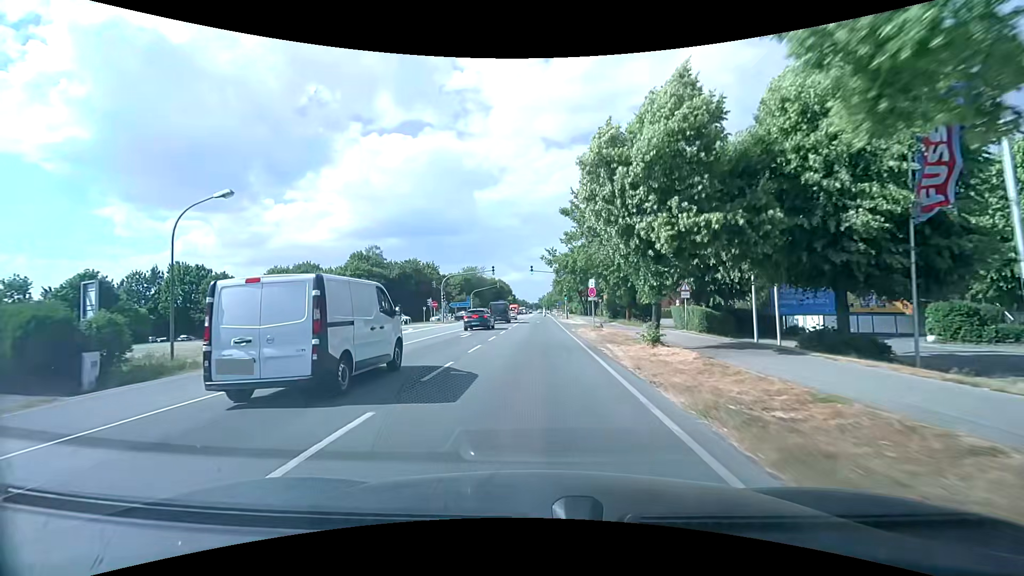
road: secondary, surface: asphalt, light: Day
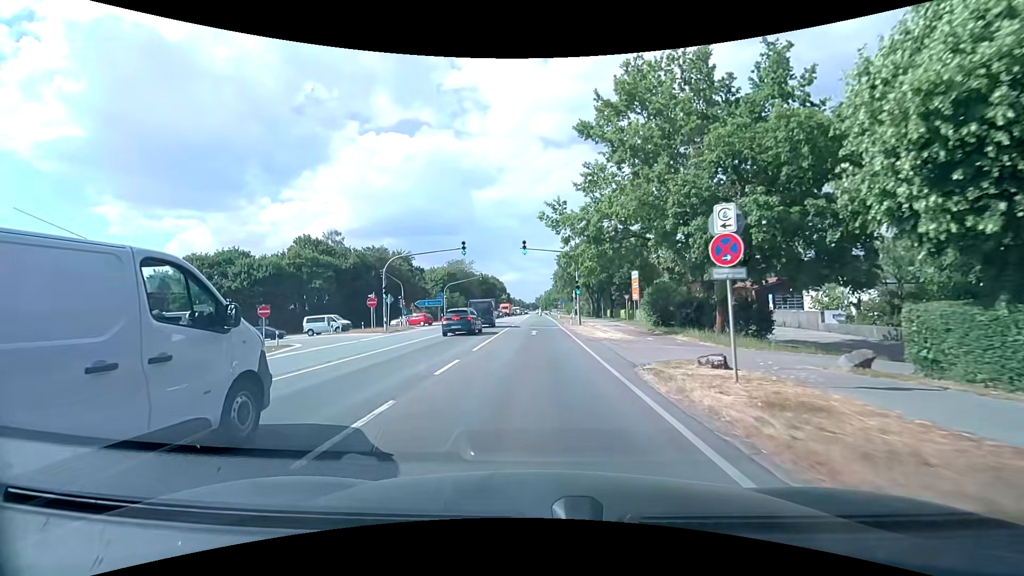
(-0.1, +23.1) m; 0°
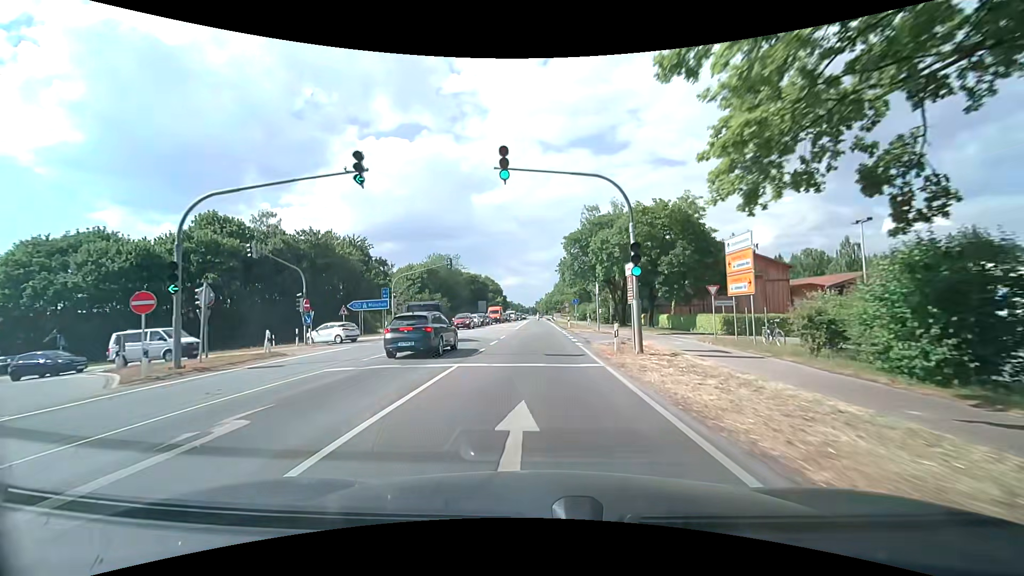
(-0.1, +23.6) m; 0°
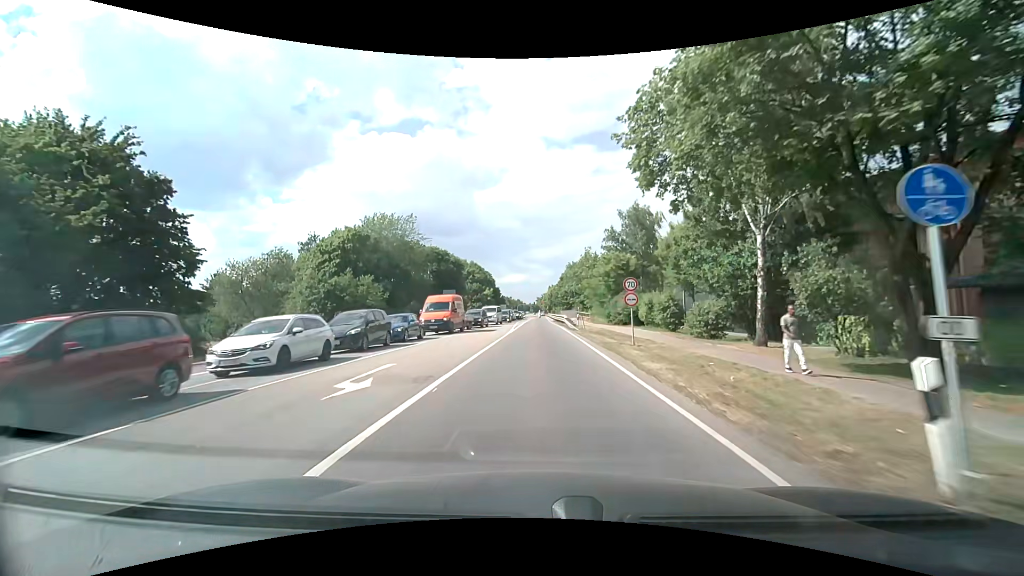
(0.0, +43.3) m; 0°
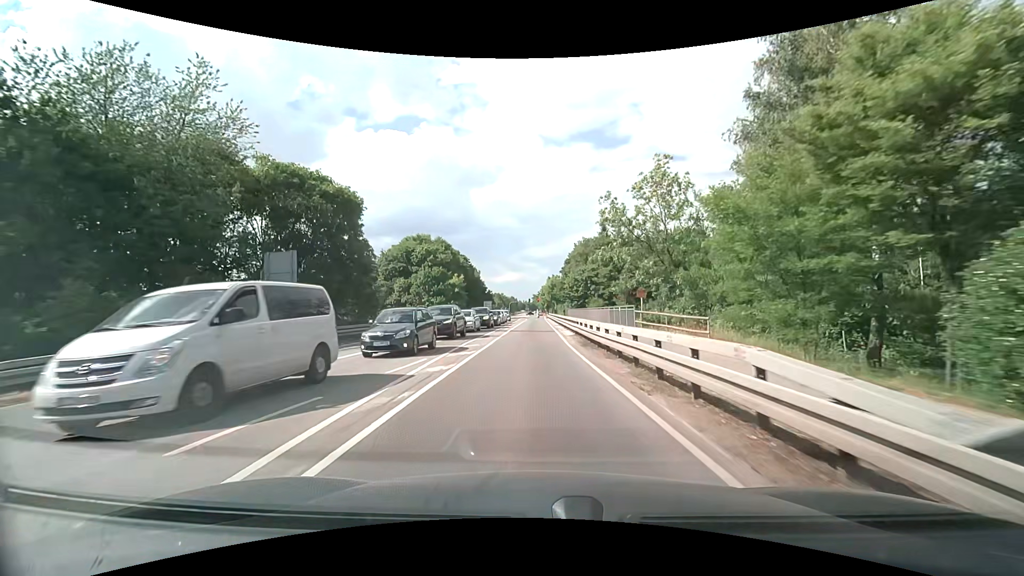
(+0.1, +44.5) m; 0°
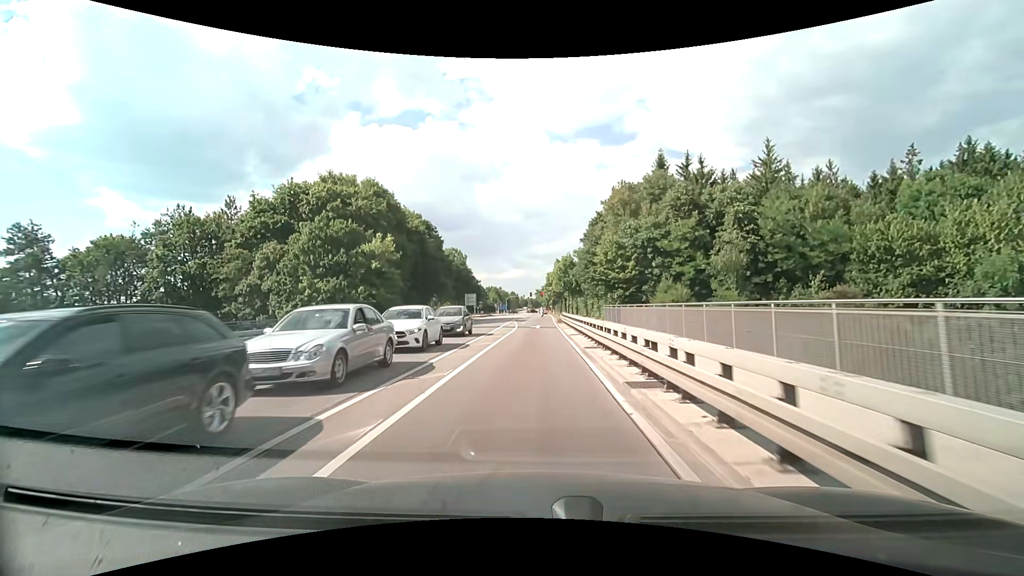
(+0.1, +41.3) m; 0°
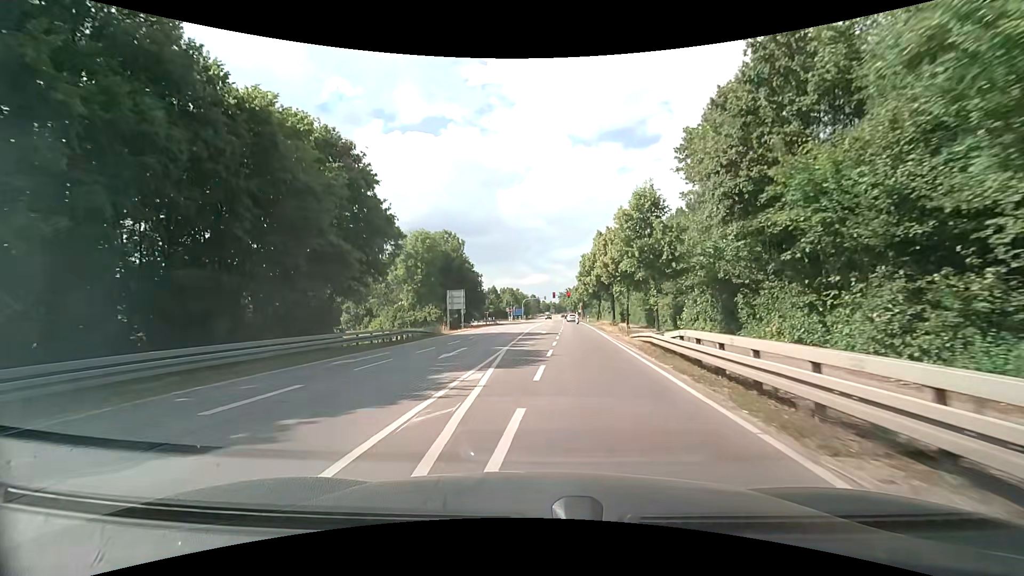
(-0.7, +38.6) m; -3°
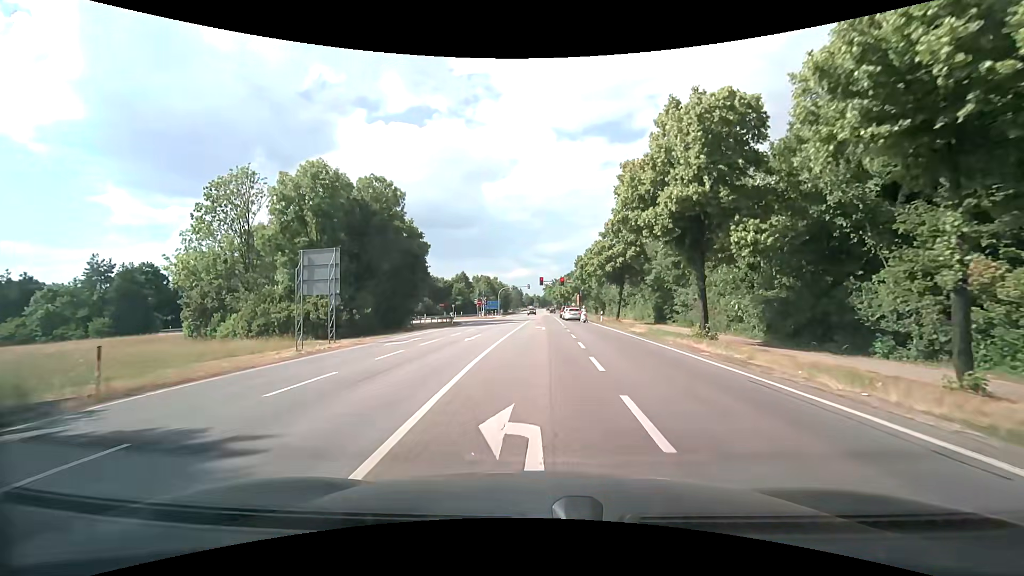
(+0.4, +34.7) m; +2°
